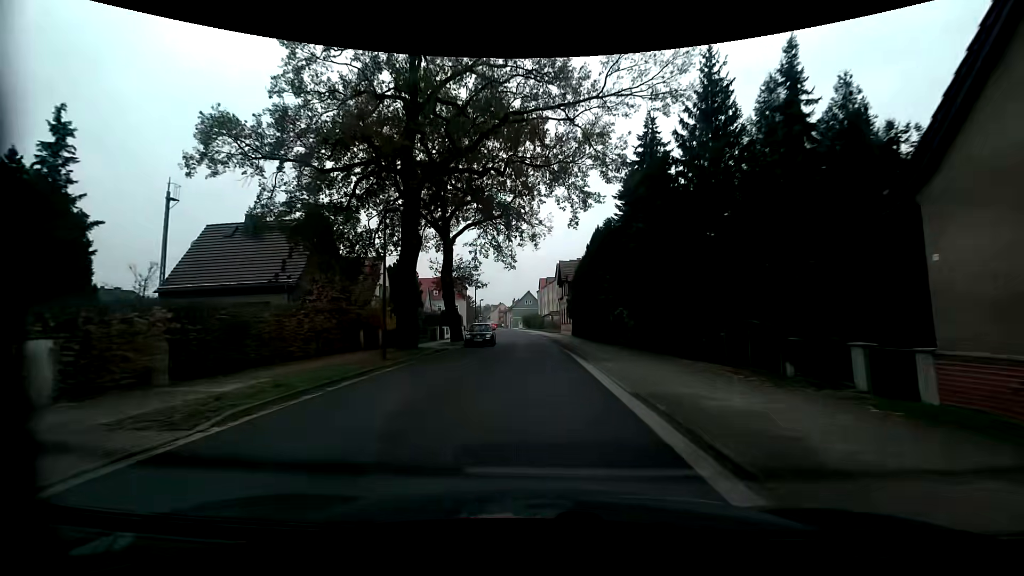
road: residential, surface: asphalt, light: Day
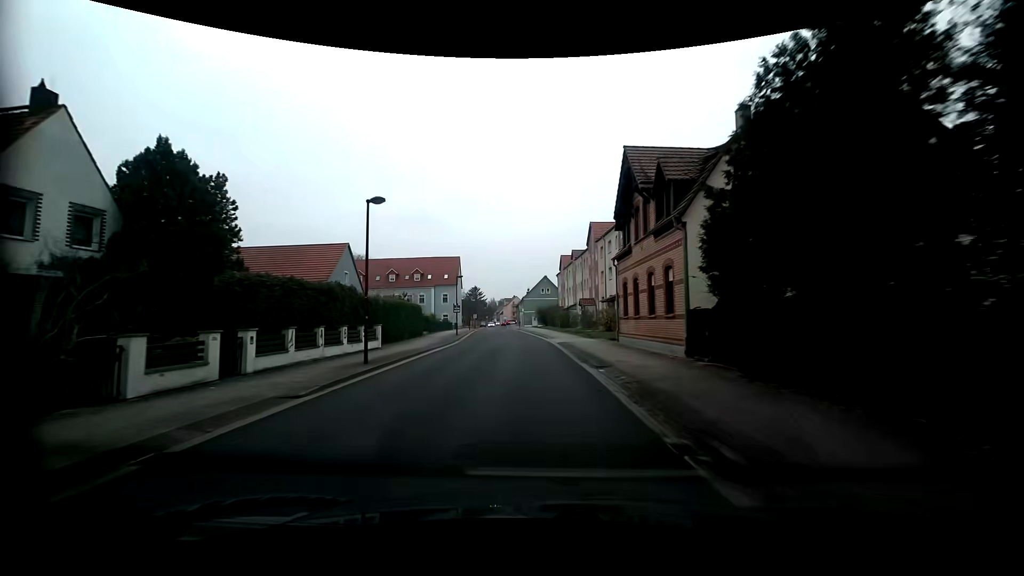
(-0.6, +37.9) m; -2°
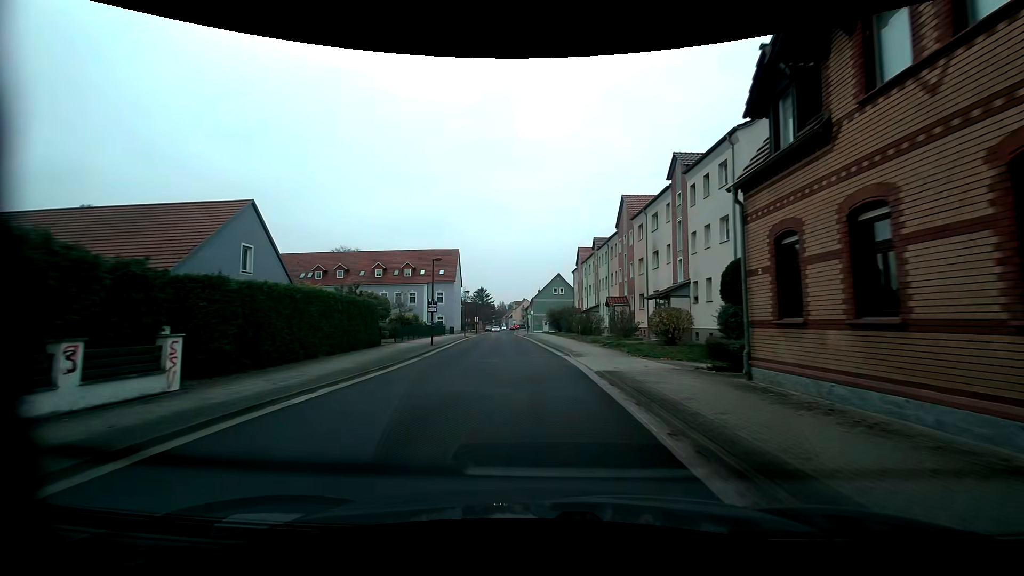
(-0.2, +15.2) m; -2°
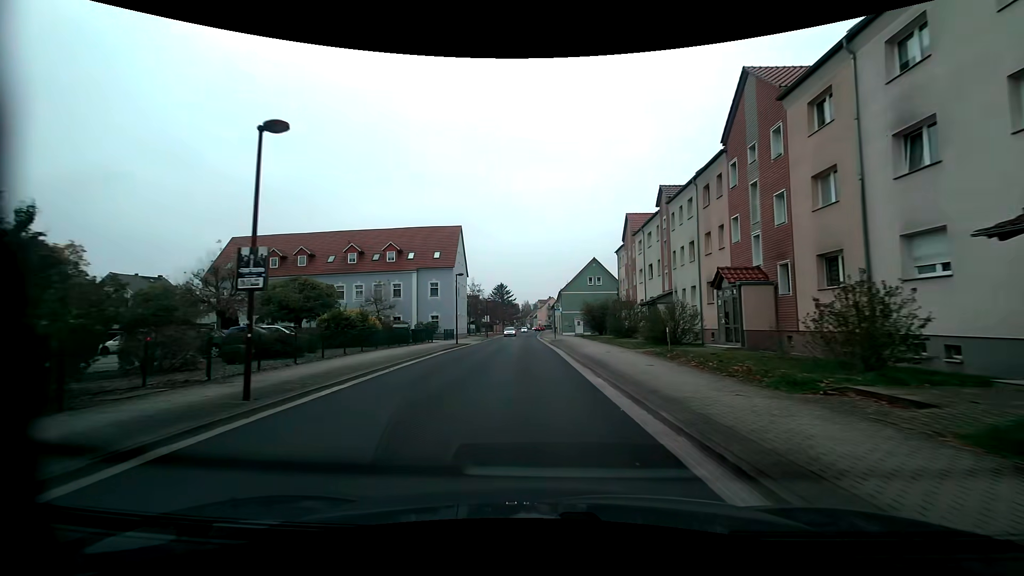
(-0.3, +22.5) m; -2°
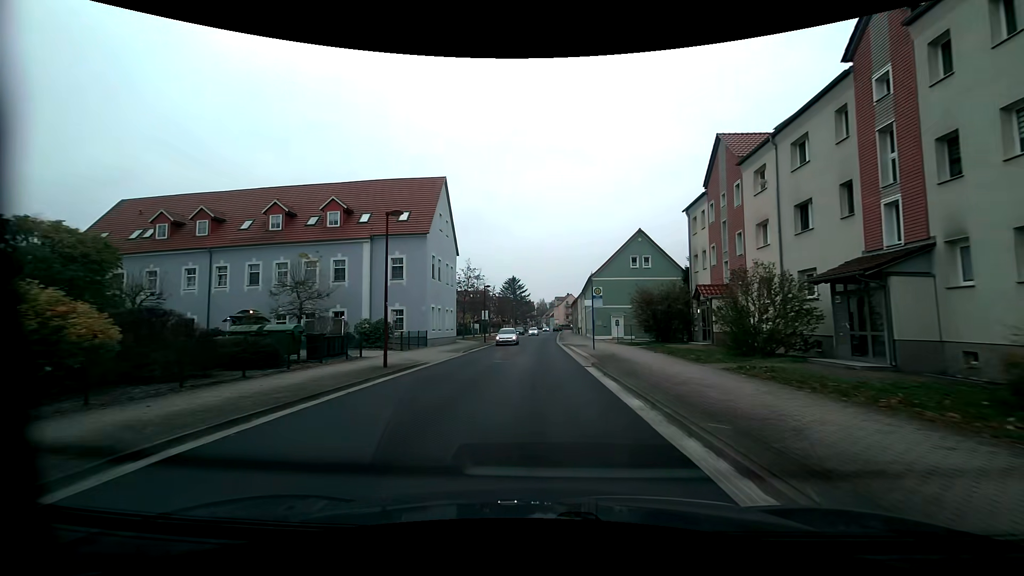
(-0.4, +22.1) m; -2°
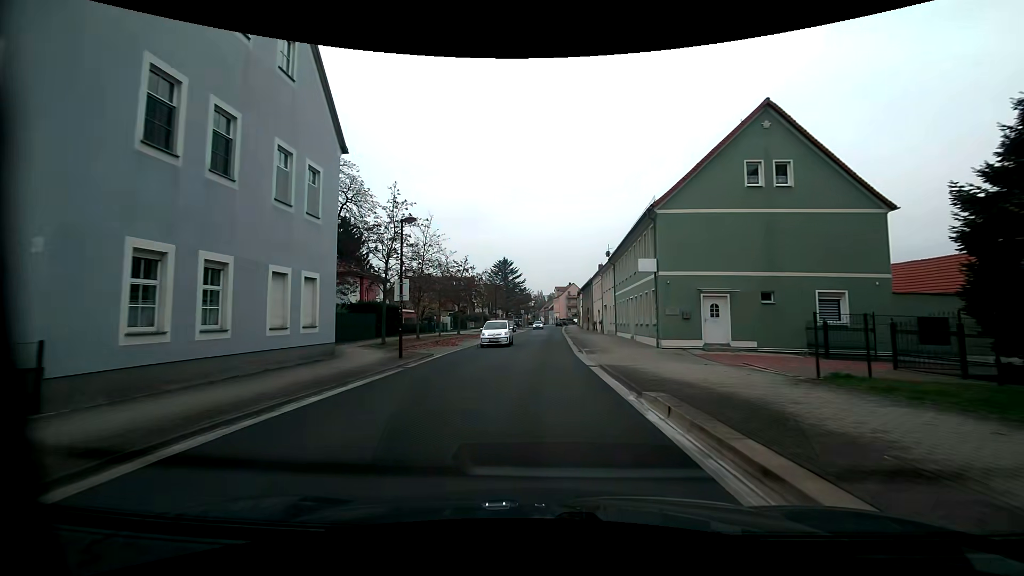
(+0.3, +29.1) m; 0°
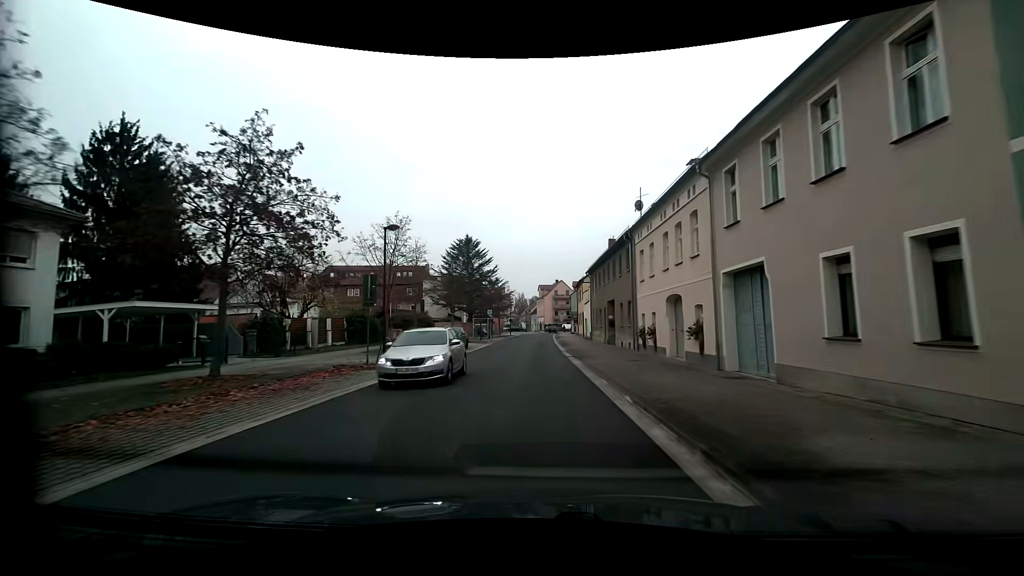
(+0.6, +36.4) m; +2°
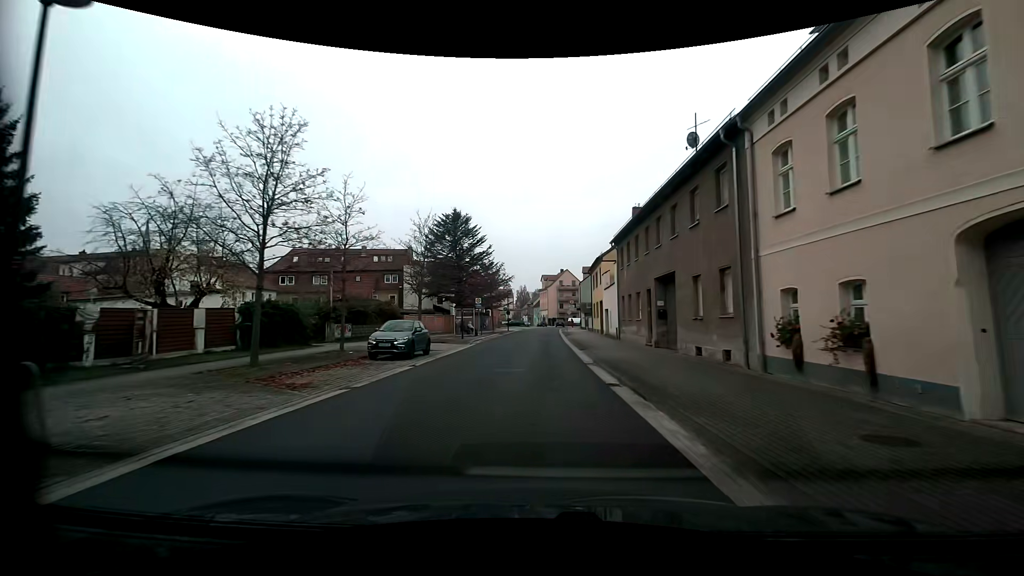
(-0.1, +14.5) m; -1°
